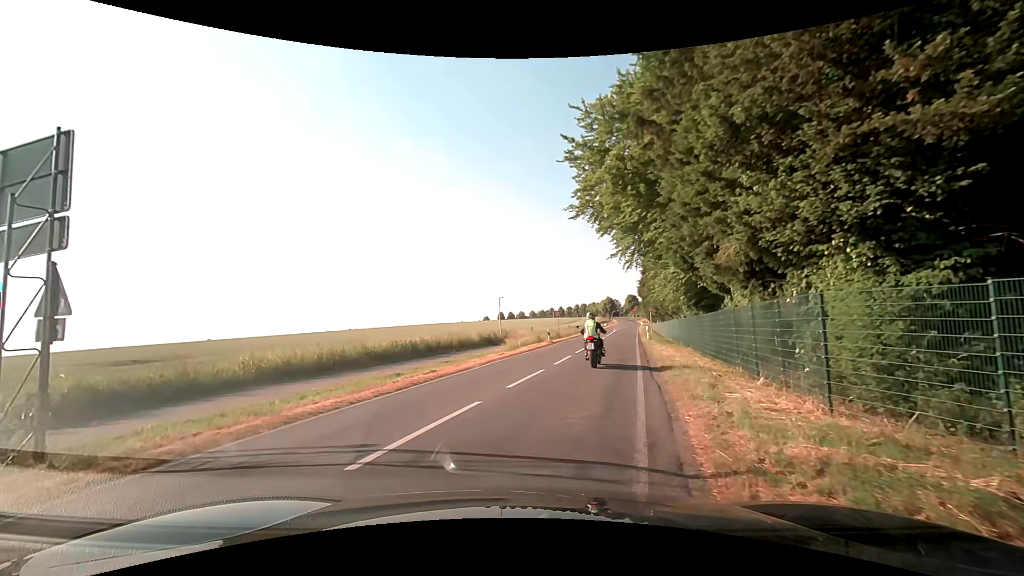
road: secondary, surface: asphalt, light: Day
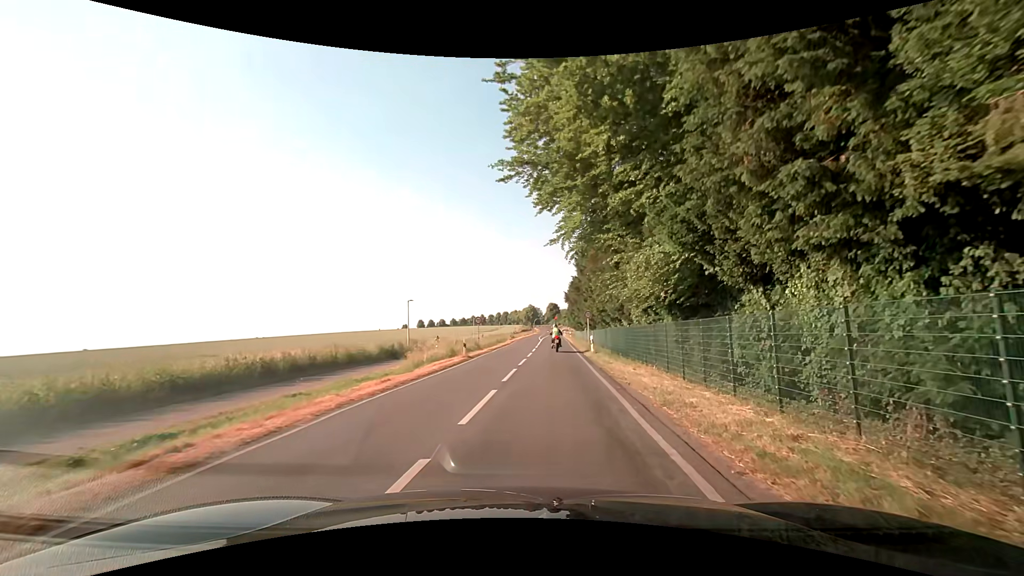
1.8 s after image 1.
(+0.5, +9.5) m; +9°
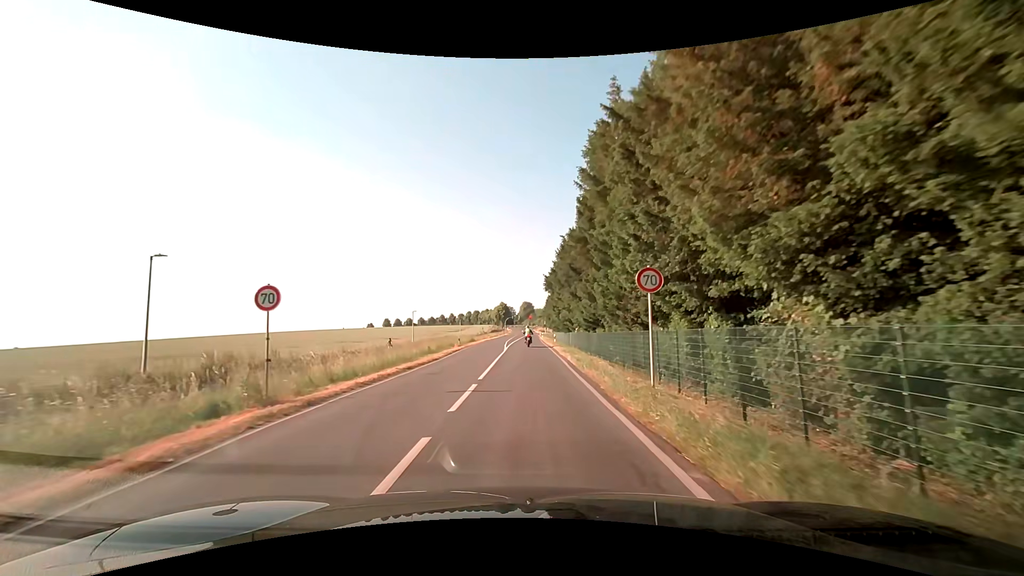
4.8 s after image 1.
(+2.1, +29.5) m; +5°
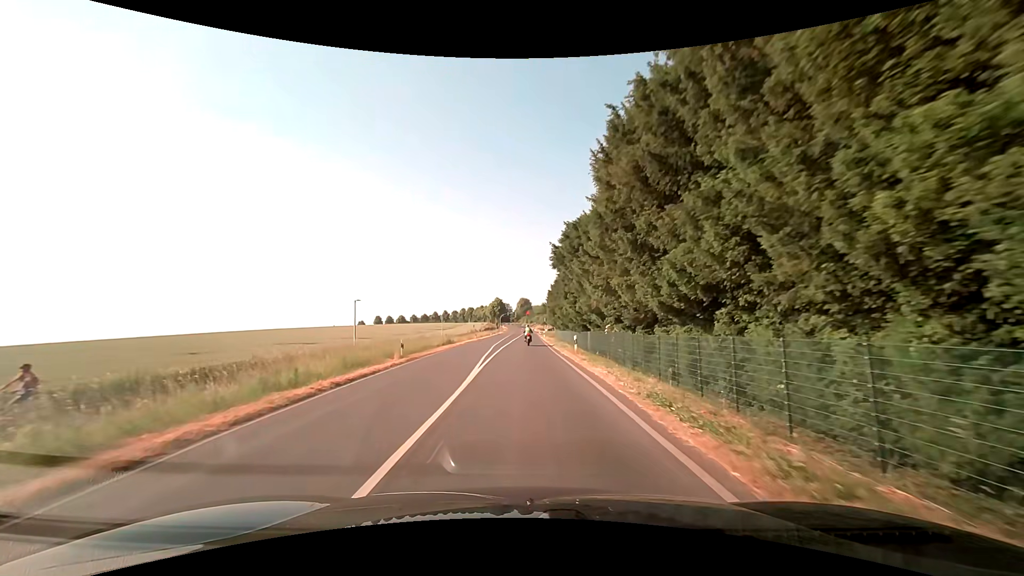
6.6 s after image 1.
(0.0, +21.7) m; 0°
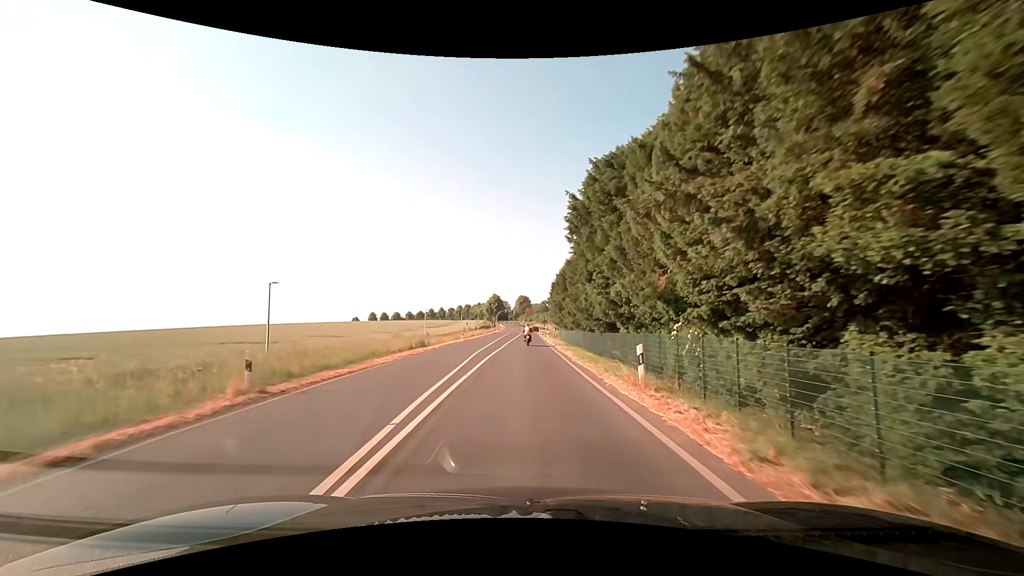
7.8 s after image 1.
(0.0, +14.9) m; 0°
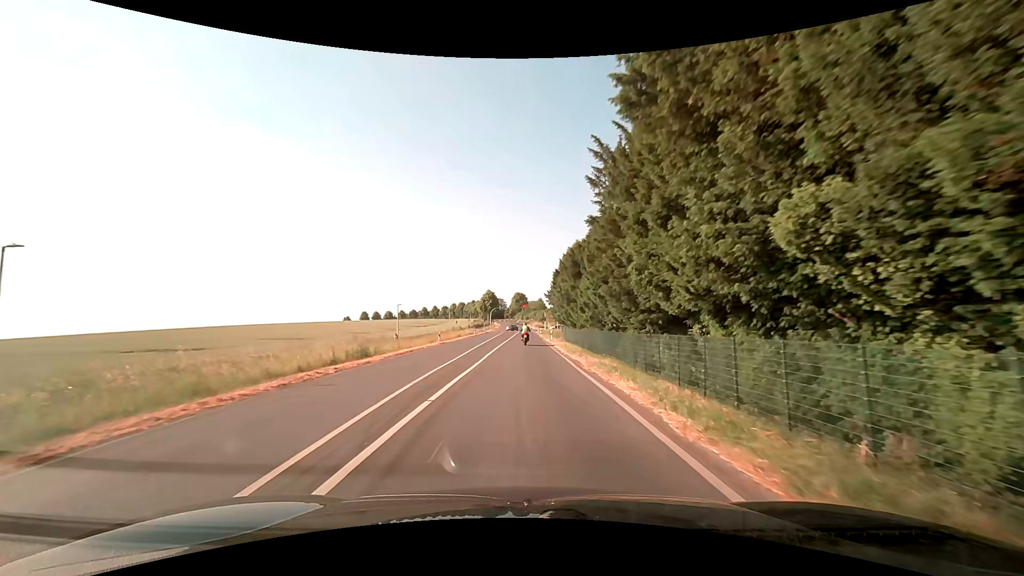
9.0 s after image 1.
(0.0, +15.0) m; 0°
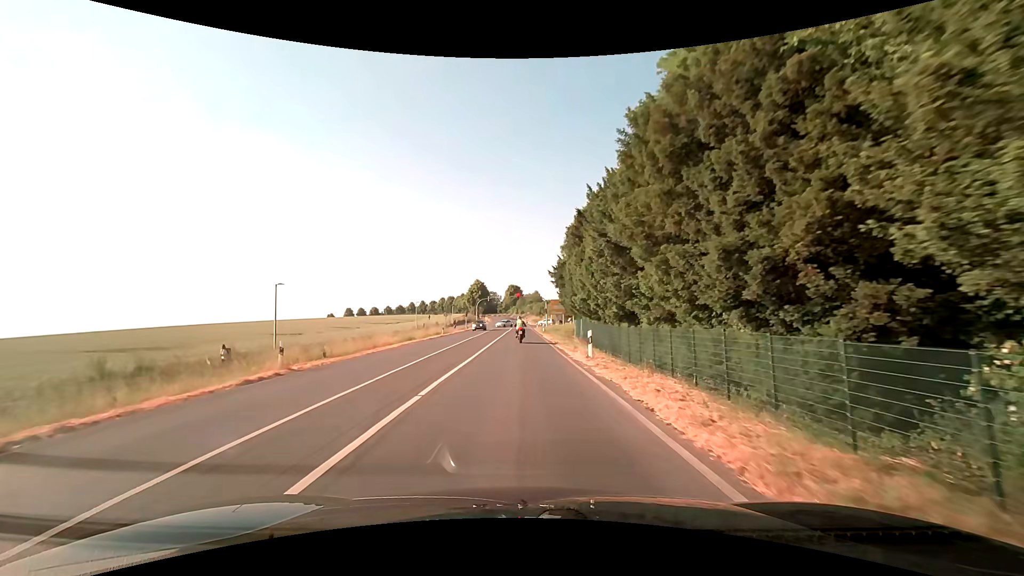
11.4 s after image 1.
(+0.3, +29.8) m; +1°
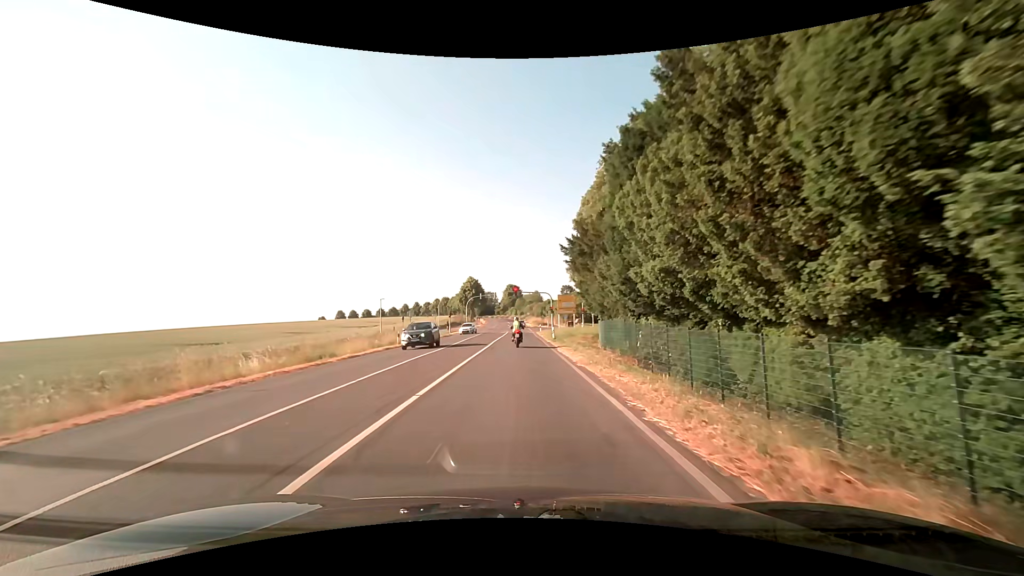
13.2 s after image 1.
(0.0, +19.8) m; 0°
(0, +10) (0, +20) (0, +30) (0, +40) (0, +50) (0, +60) (-1, +70) (-1, +80) (-1, +90) (-1, +100) m
